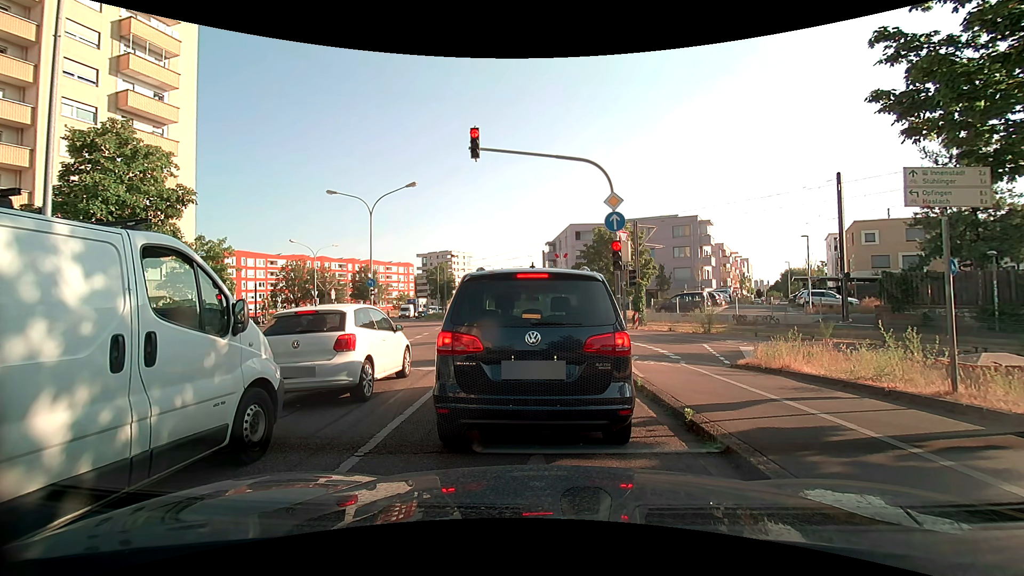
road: secondary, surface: asphalt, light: Day
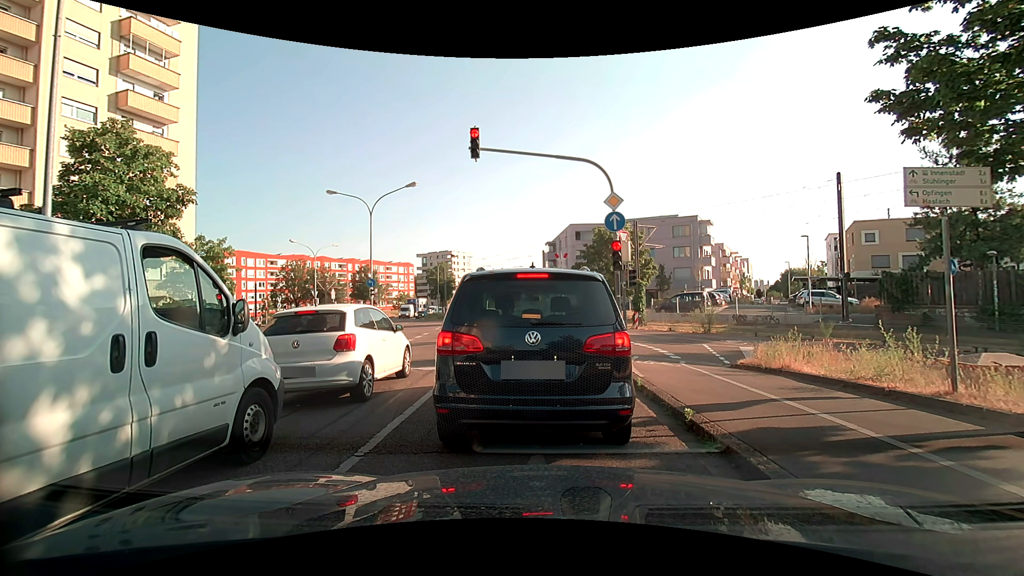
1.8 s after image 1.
(0.0, 0.0) m; 0°
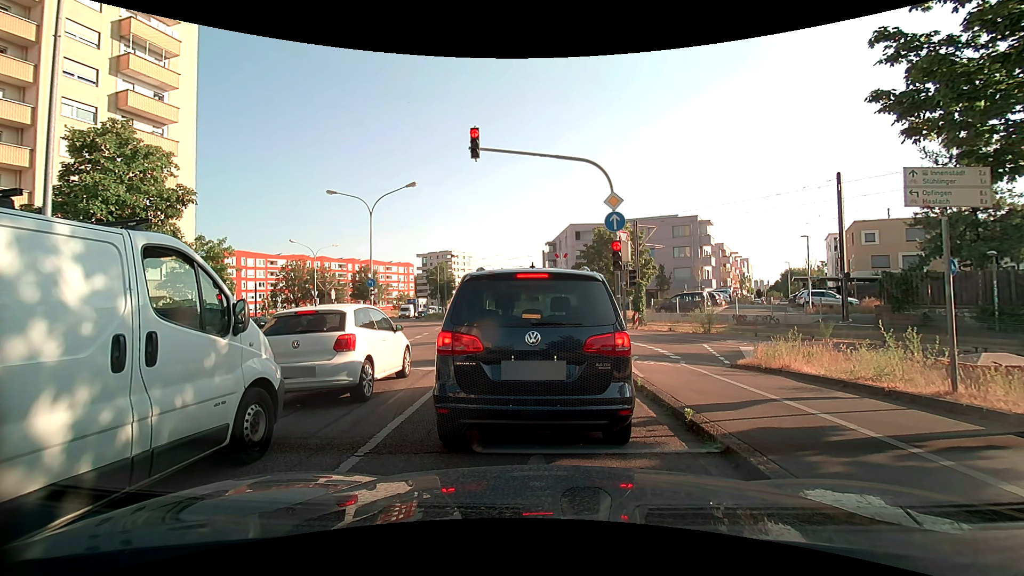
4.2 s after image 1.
(0.0, 0.0) m; 0°
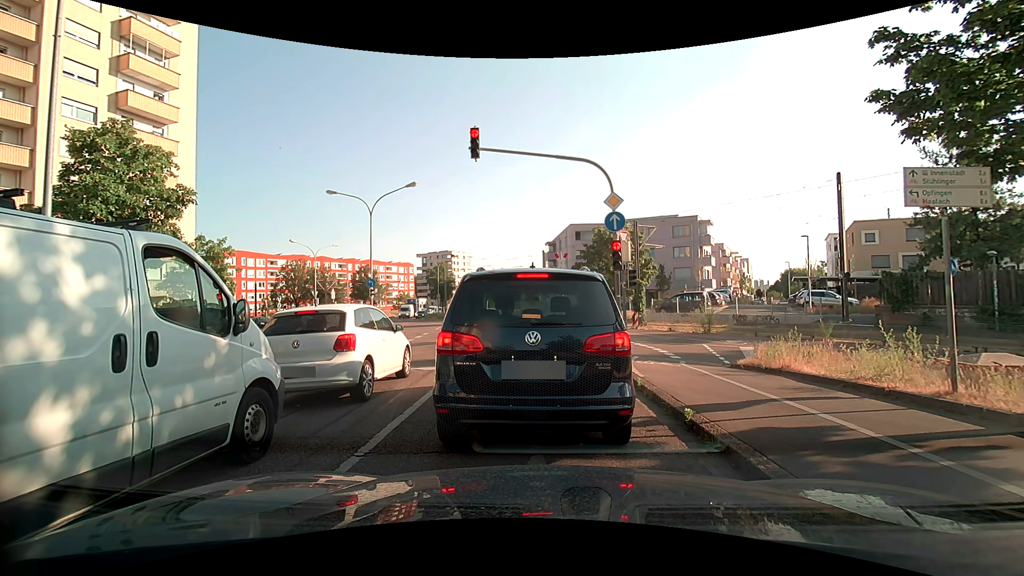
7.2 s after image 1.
(0.0, 0.0) m; 0°
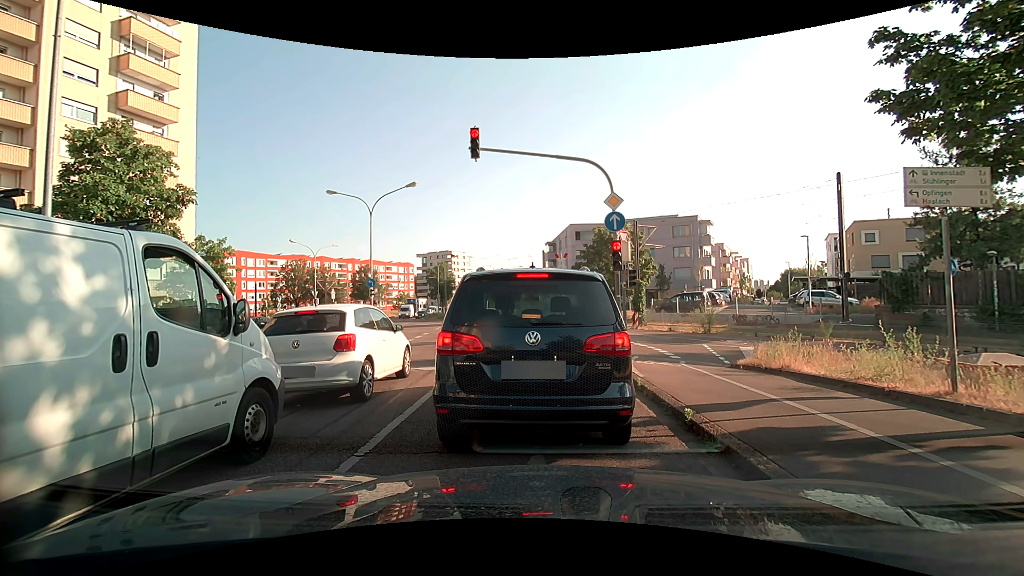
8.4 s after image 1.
(0.0, 0.0) m; 0°
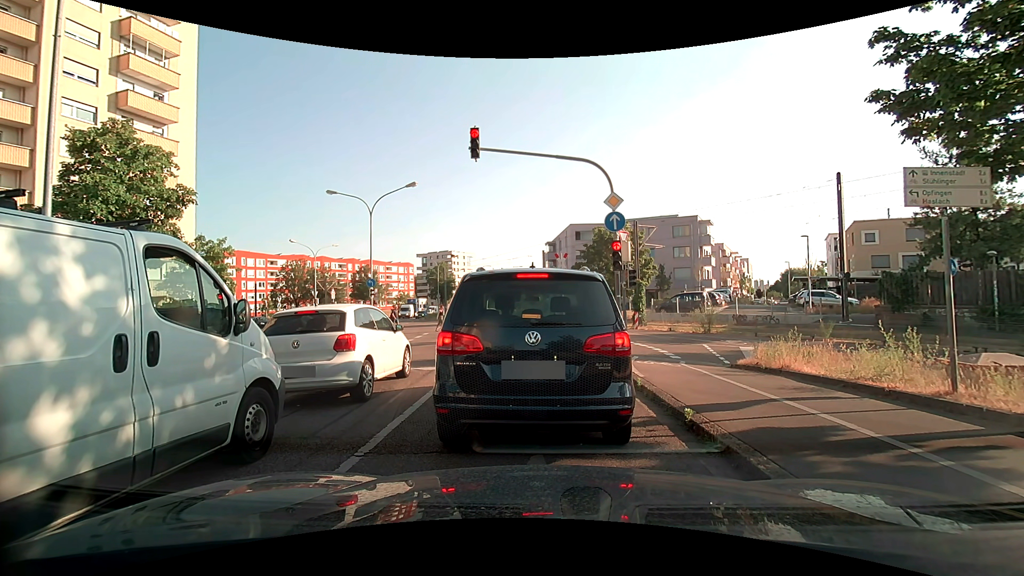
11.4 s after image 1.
(0.0, 0.0) m; 0°
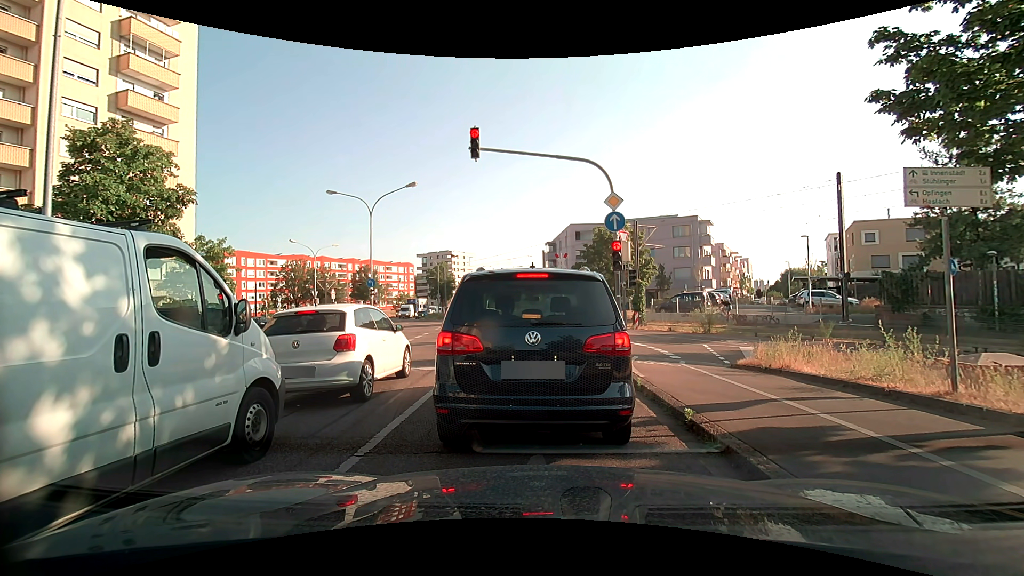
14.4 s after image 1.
(0.0, 0.0) m; 0°
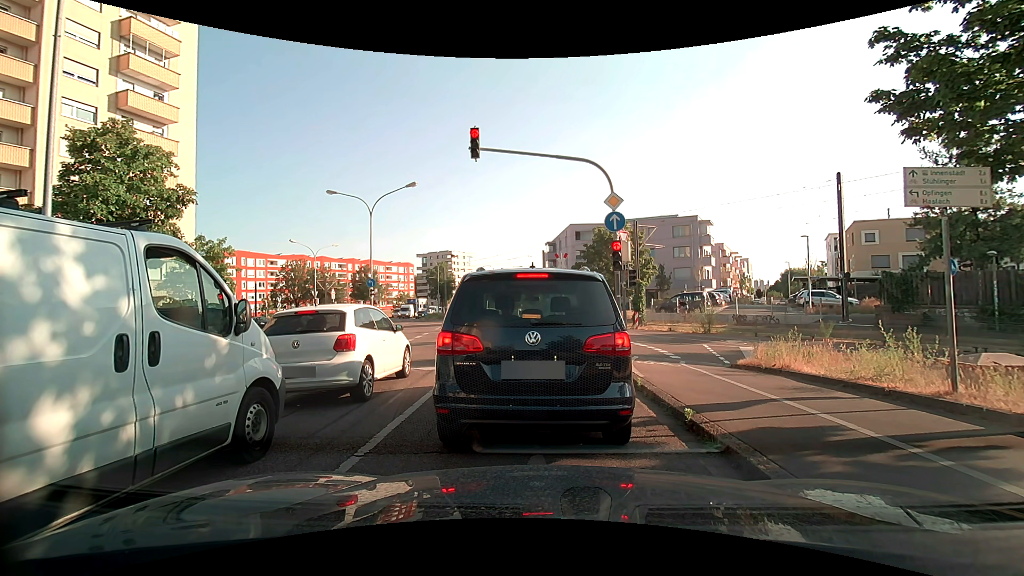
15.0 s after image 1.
(0.0, 0.0) m; 0°
(-1, +10) (-1, +20) (-3, +30) (-4, +40) (-6, +50) (-8, +59) (-10, +69) (-12, +79) (-13, +89) (-15, +99) m
